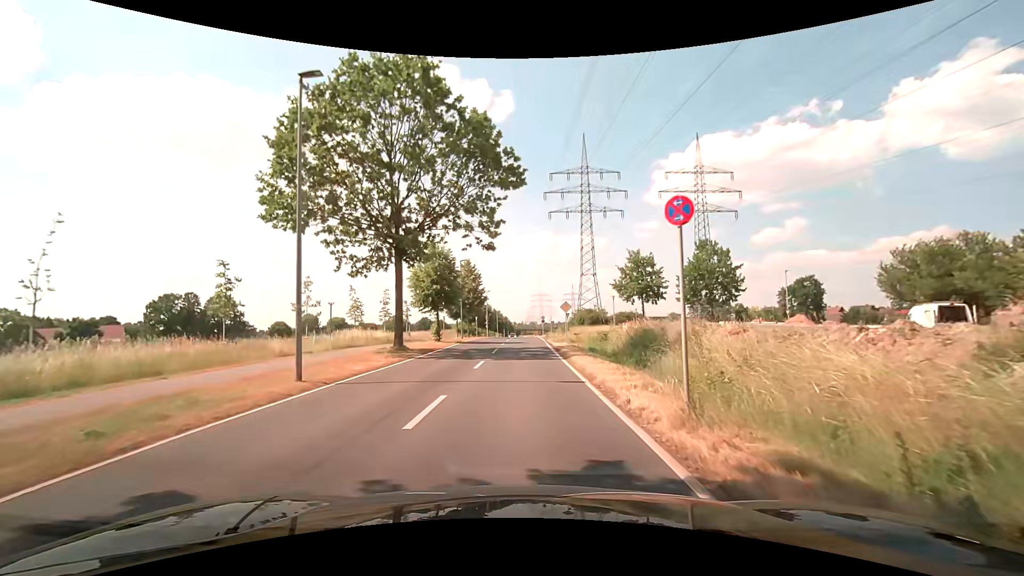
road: secondary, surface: asphalt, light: Day
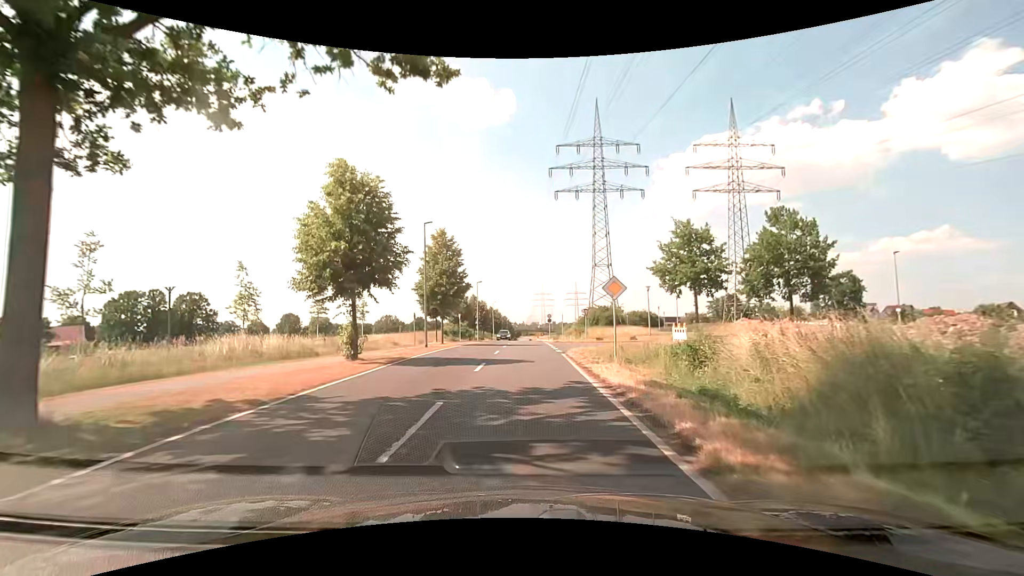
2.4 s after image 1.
(-0.1, +18.6) m; 0°
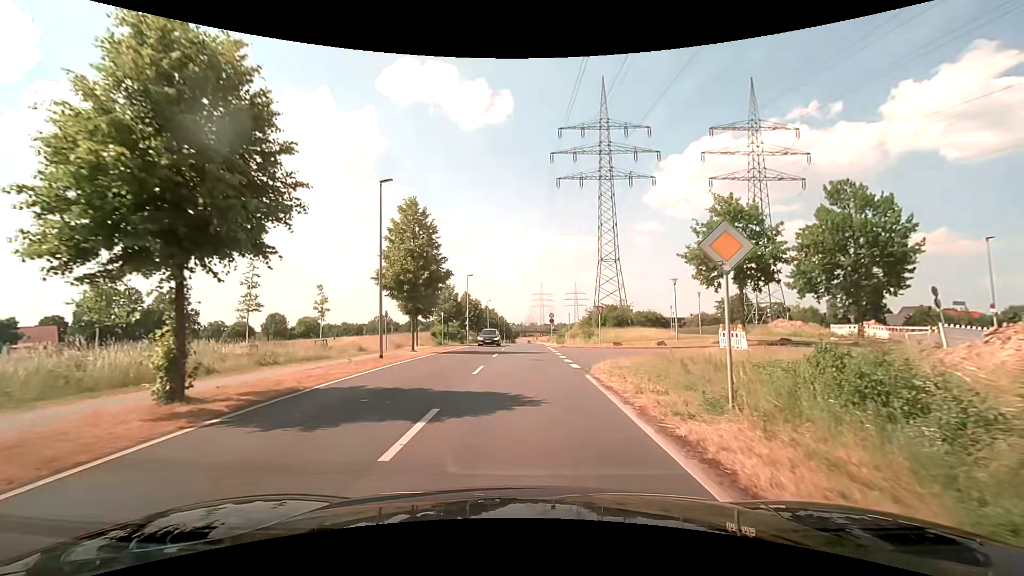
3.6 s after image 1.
(0.0, +9.3) m; -1°
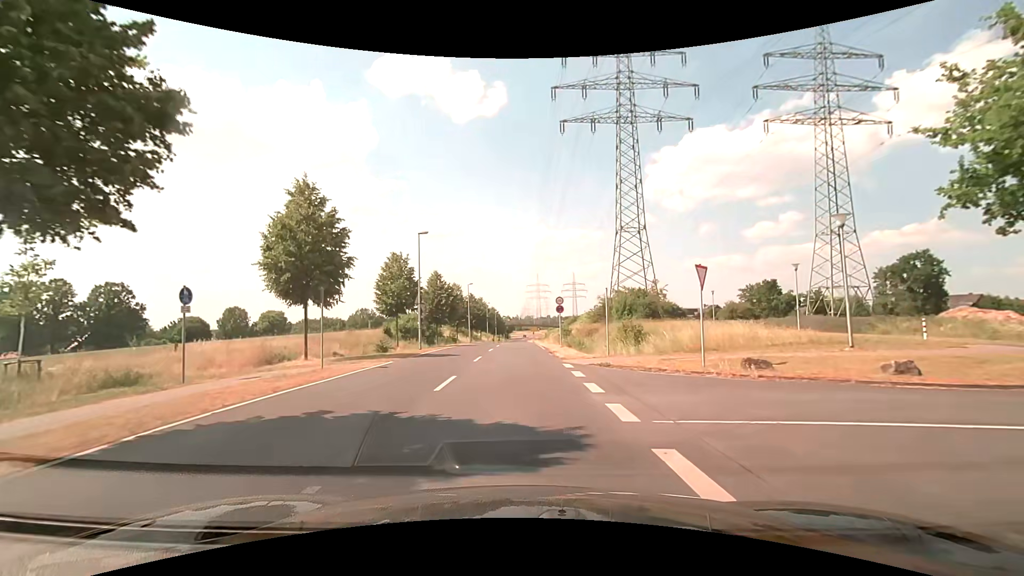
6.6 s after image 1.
(+0.5, +22.2) m; +1°
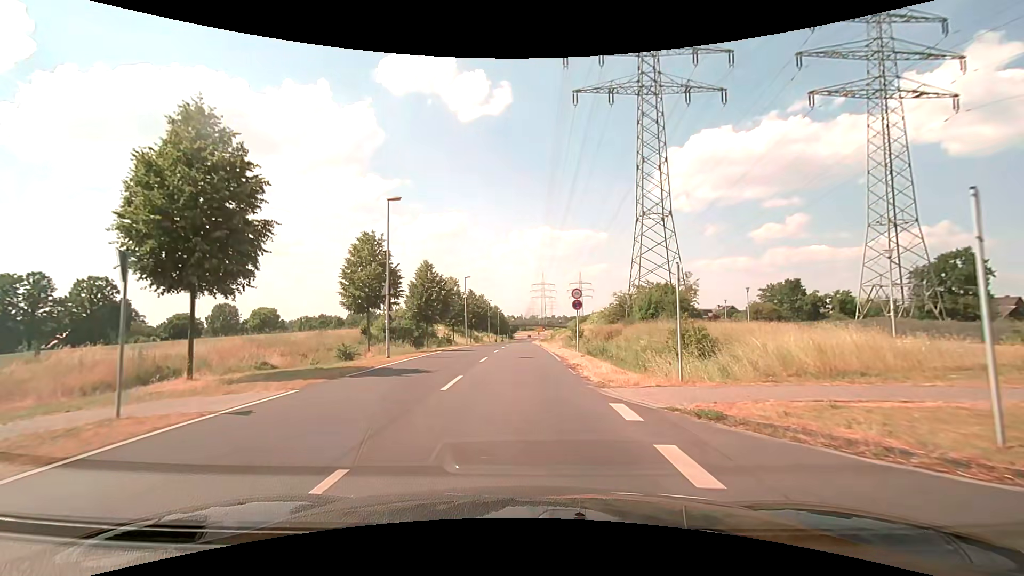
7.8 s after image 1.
(-0.1, +8.7) m; -1°
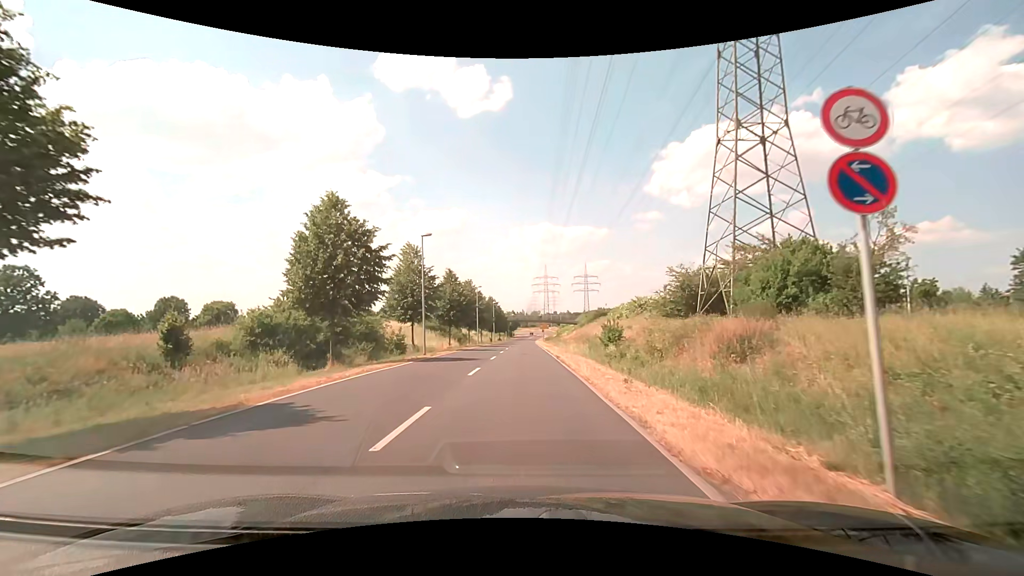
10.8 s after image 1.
(+0.1, +23.9) m; 0°
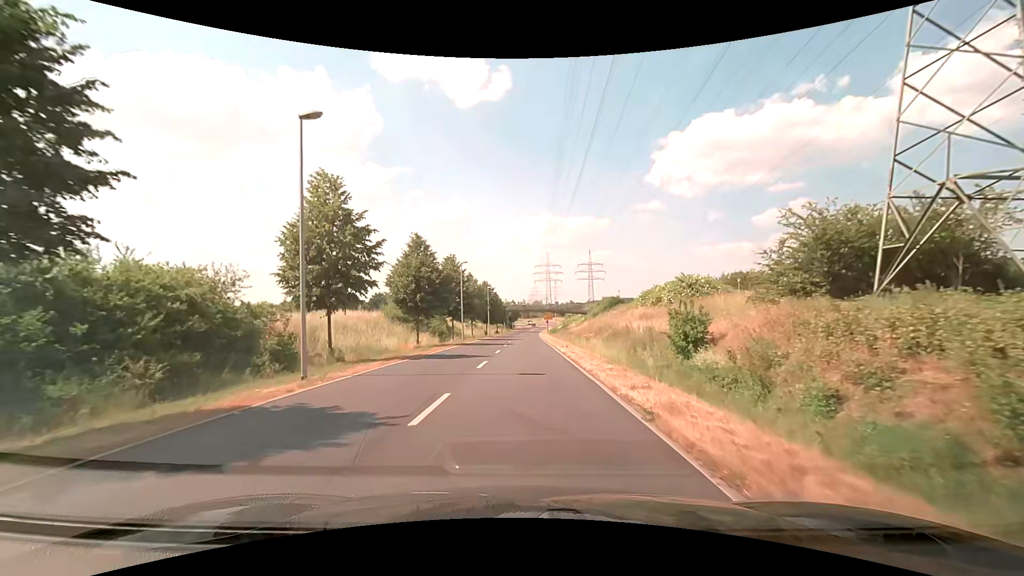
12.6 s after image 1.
(+0.1, +17.5) m; 0°
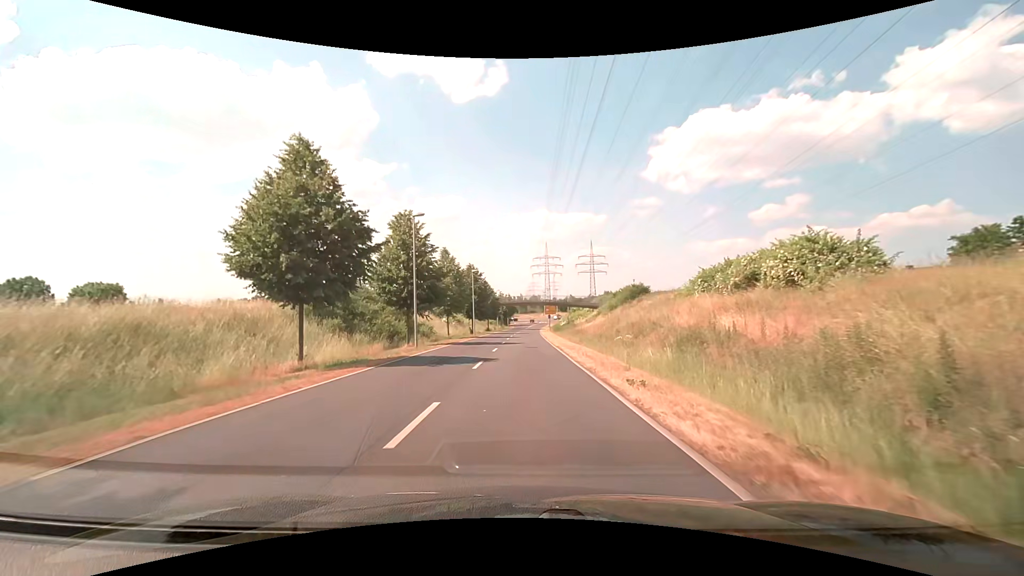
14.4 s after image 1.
(+0.1, +19.7) m; +1°
(0, +10) (0, +20) (0, +30) (0, +40) (0, +50) (0, +60) (0, +70) (0, +80) (+1, +90) (+1, +100) m
